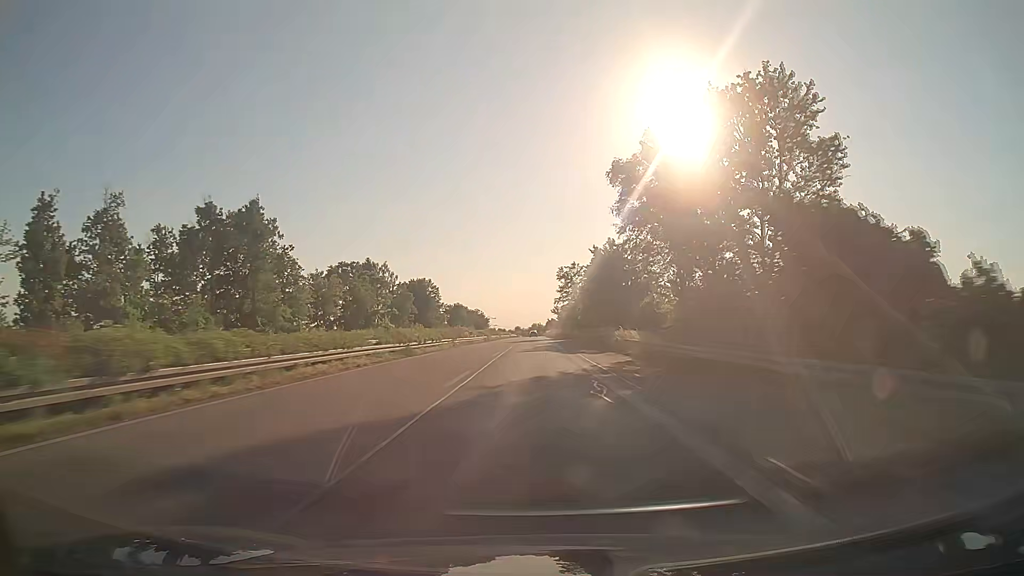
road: trunk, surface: asphalt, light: Day
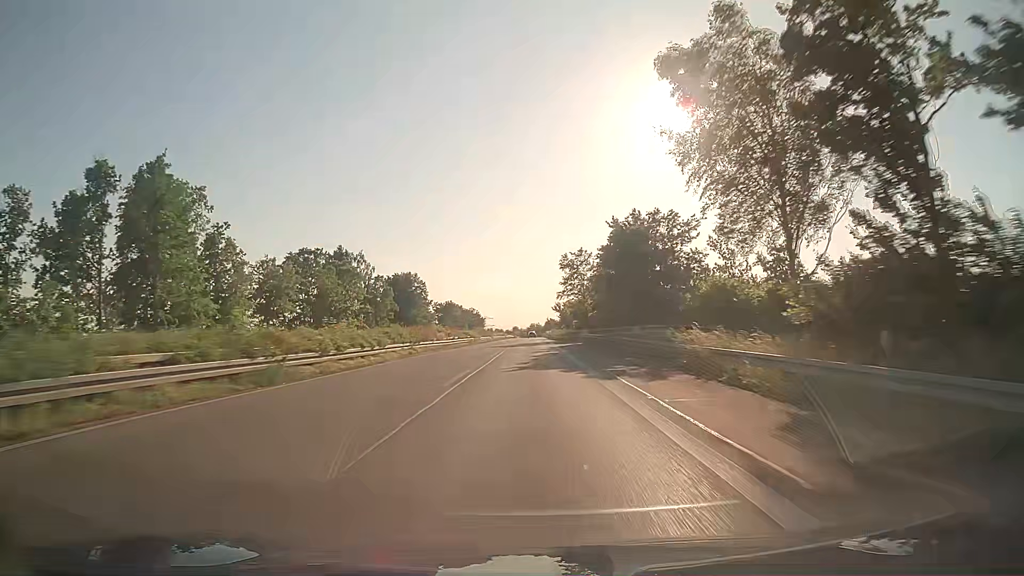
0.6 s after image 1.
(0.0, +18.5) m; 0°
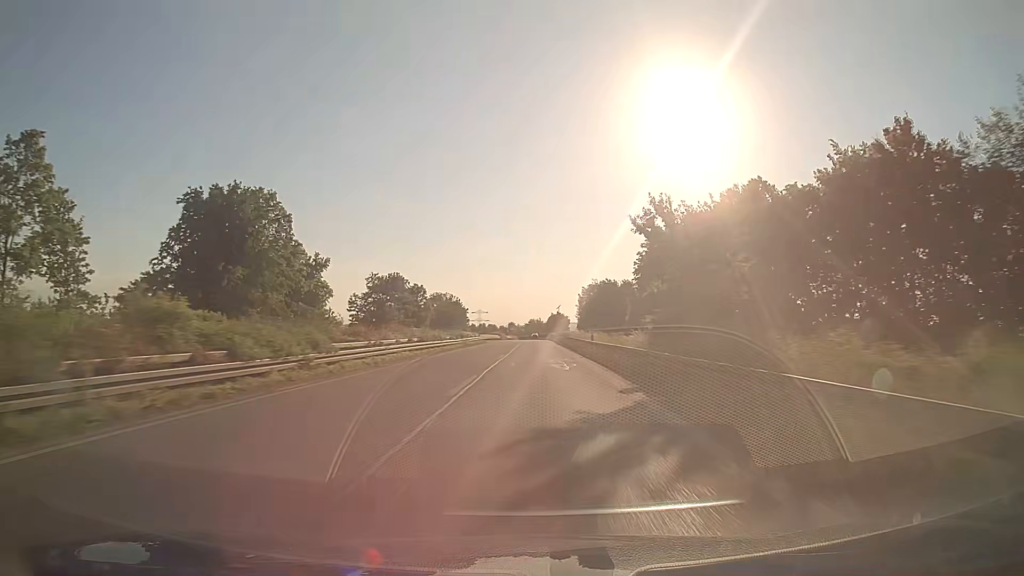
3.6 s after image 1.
(-0.2, +92.2) m; 0°
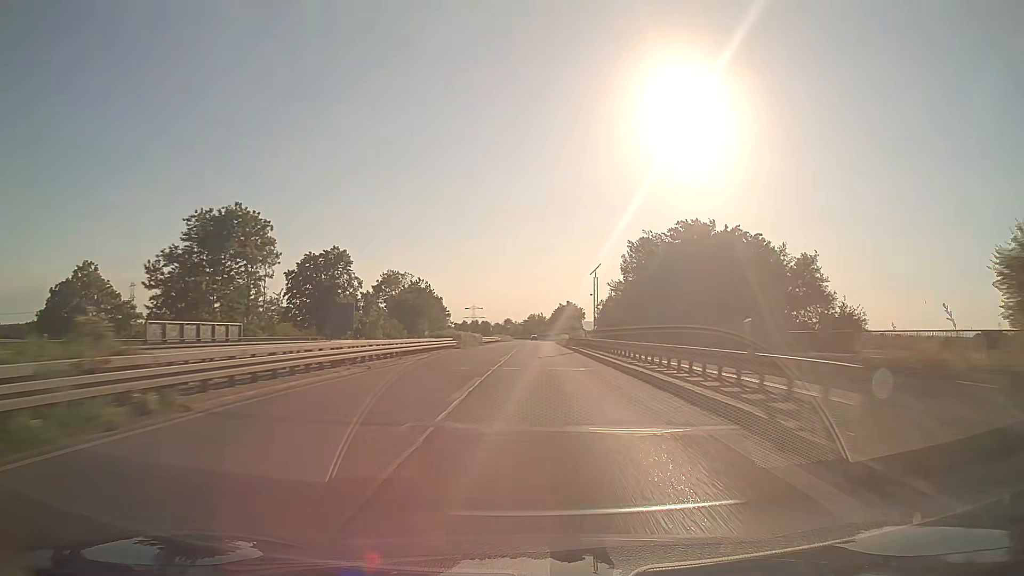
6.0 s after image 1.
(0.0, +73.7) m; 0°
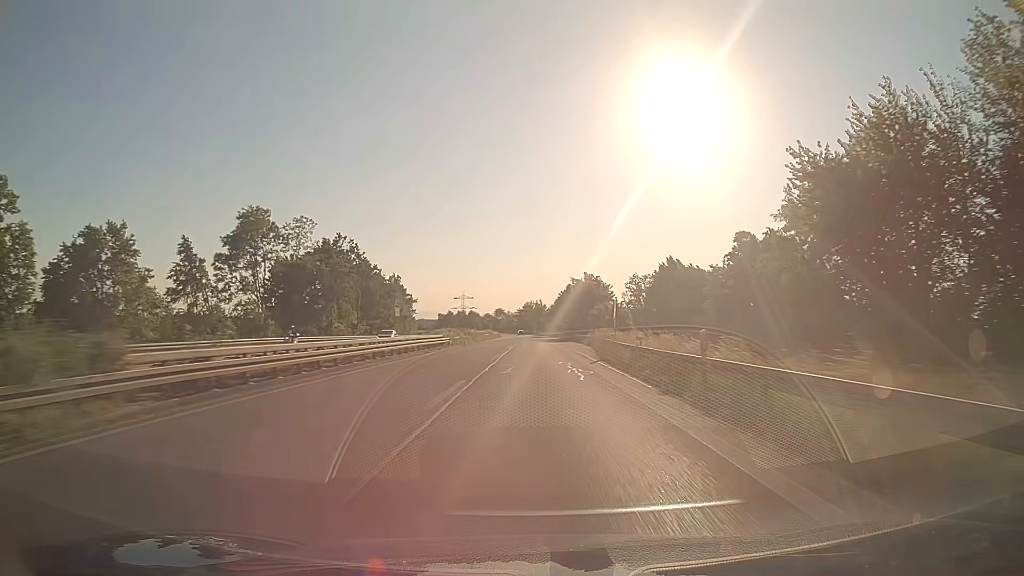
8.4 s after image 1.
(+0.3, +73.5) m; 0°
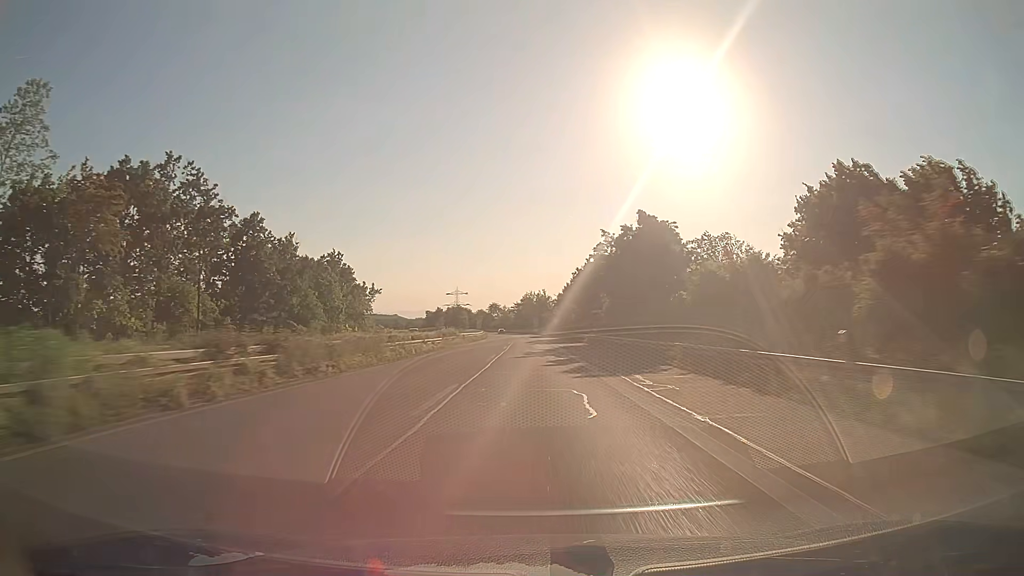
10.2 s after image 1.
(0.0, +54.6) m; 0°
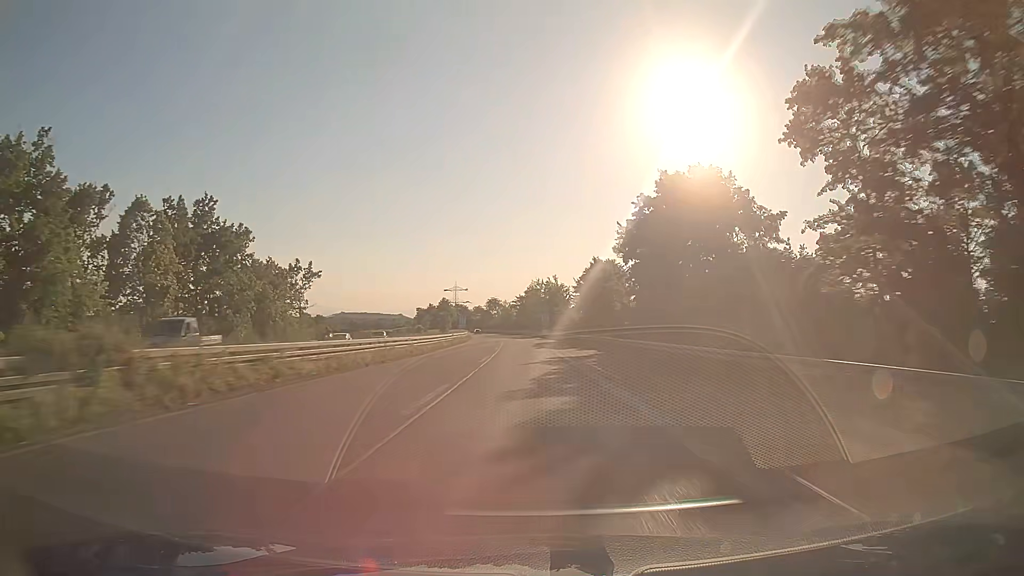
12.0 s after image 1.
(-0.3, +54.3) m; -1°
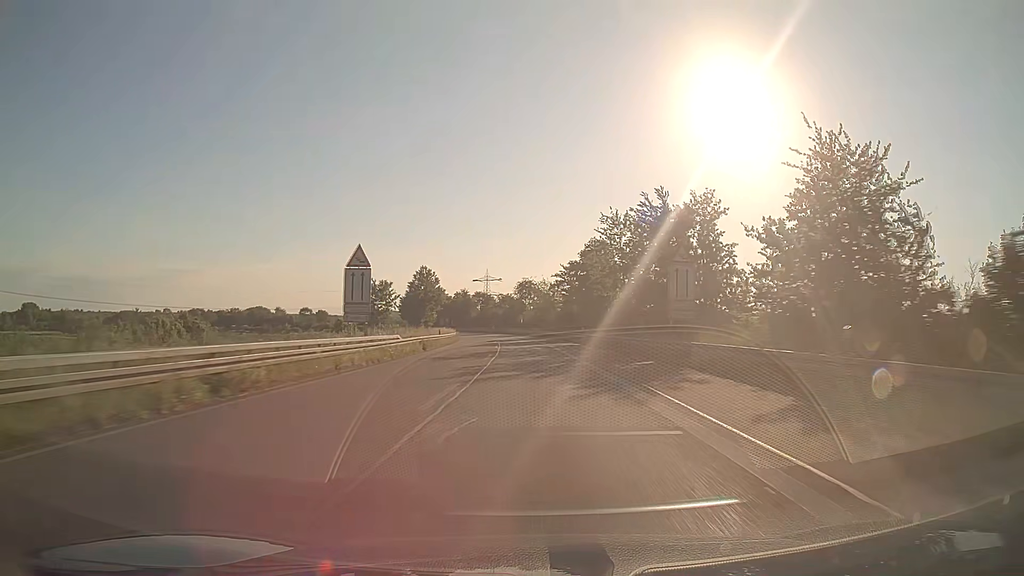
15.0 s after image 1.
(-2.3, +89.6) m; -3°
(0, +10) (0, +20) (0, +30) (-1, +40) (-1, +50) (-2, +60) (-2, +70) (-3, +80) (-4, +90) (-5, +100) m
